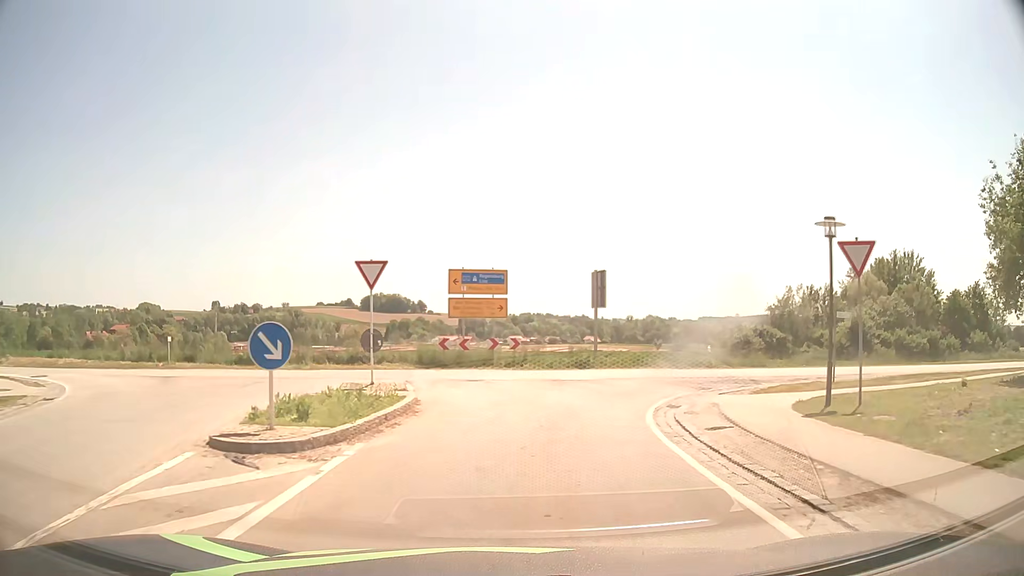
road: secondary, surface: asphalt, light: Day
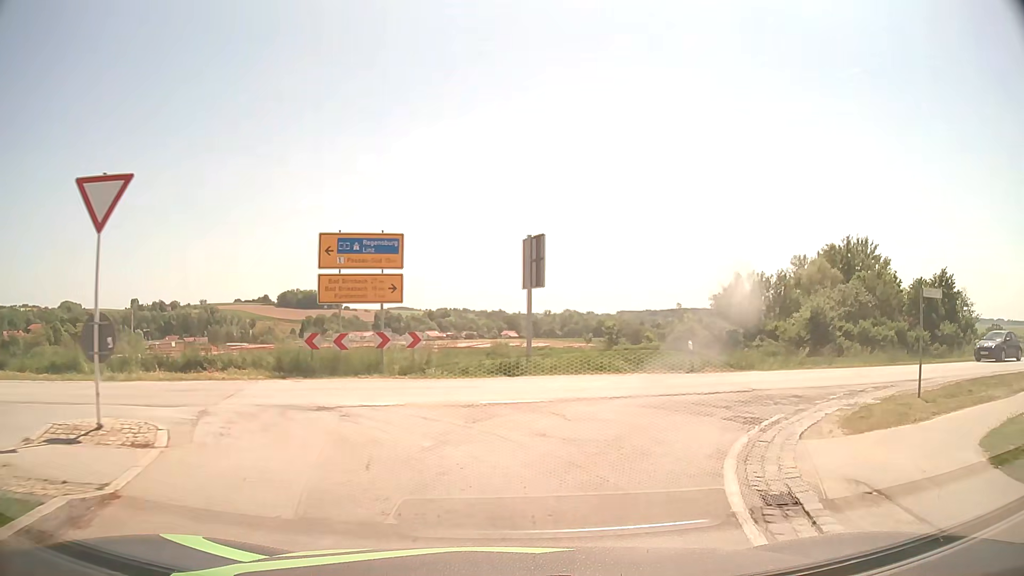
(+0.4, +8.9) m; +6°
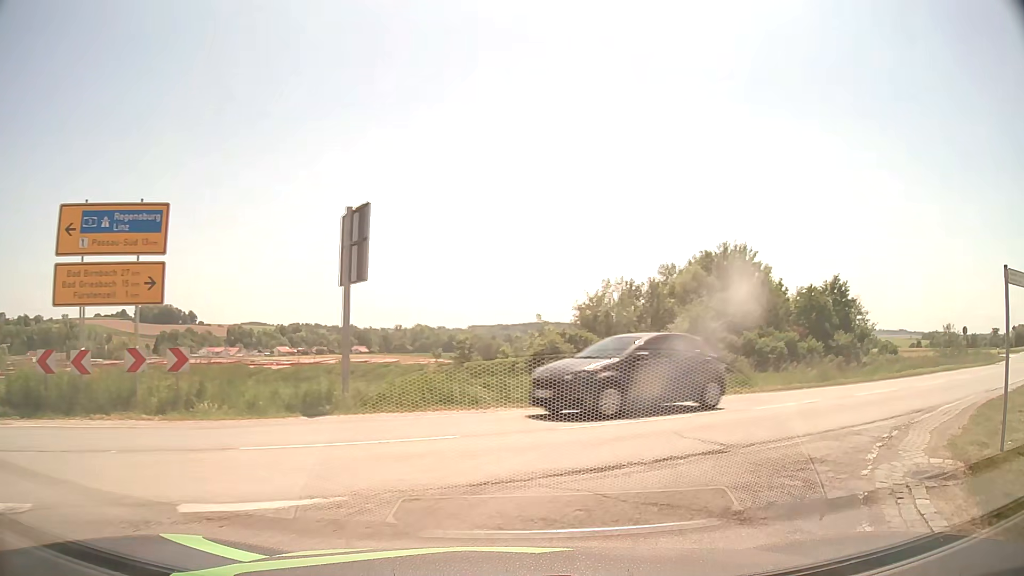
(+0.6, +6.7) m; +12°
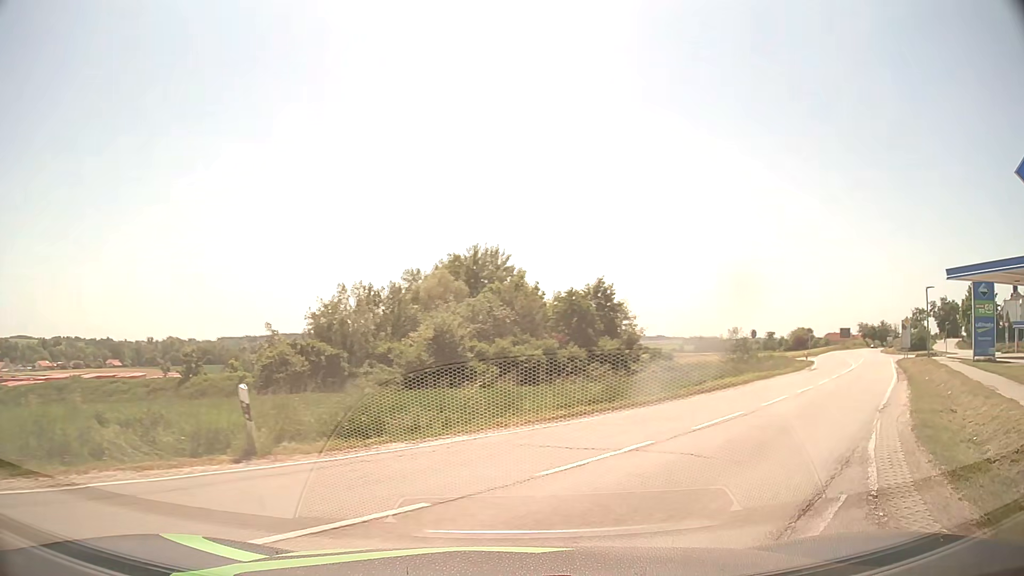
(+1.2, +6.1) m; +21°
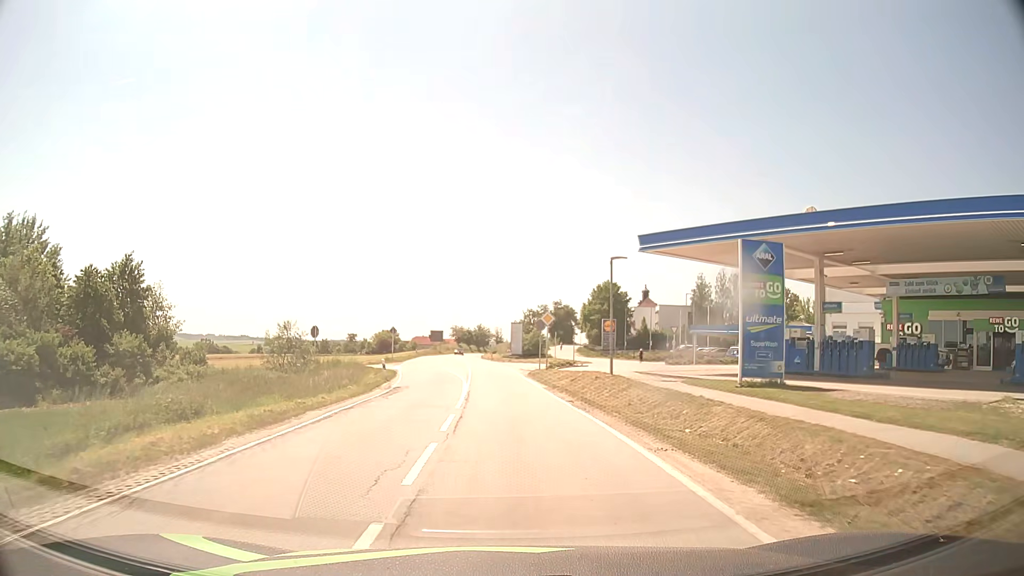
(+7.3, +16.2) m; +37°
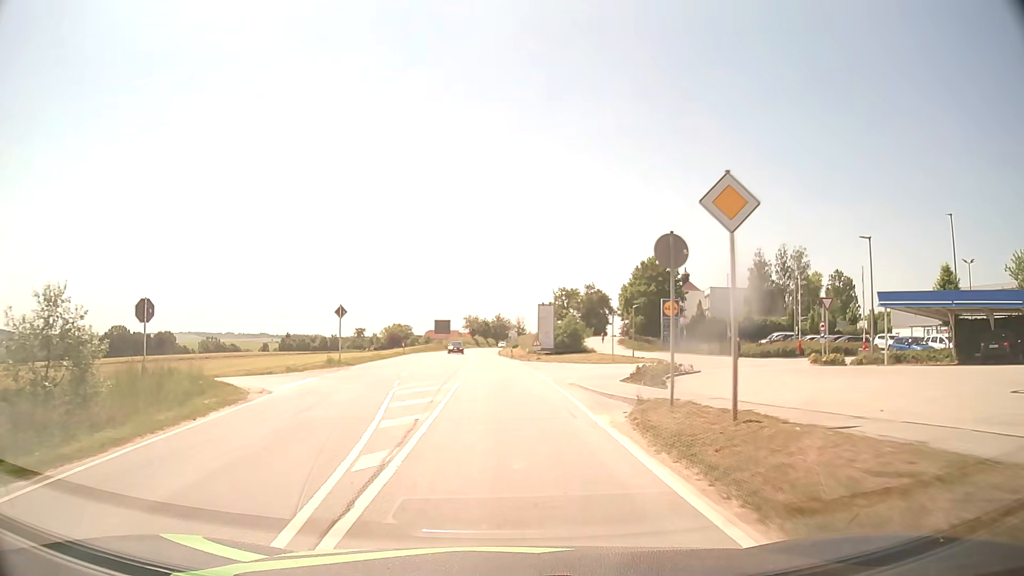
(-0.4, +28.3) m; -1°
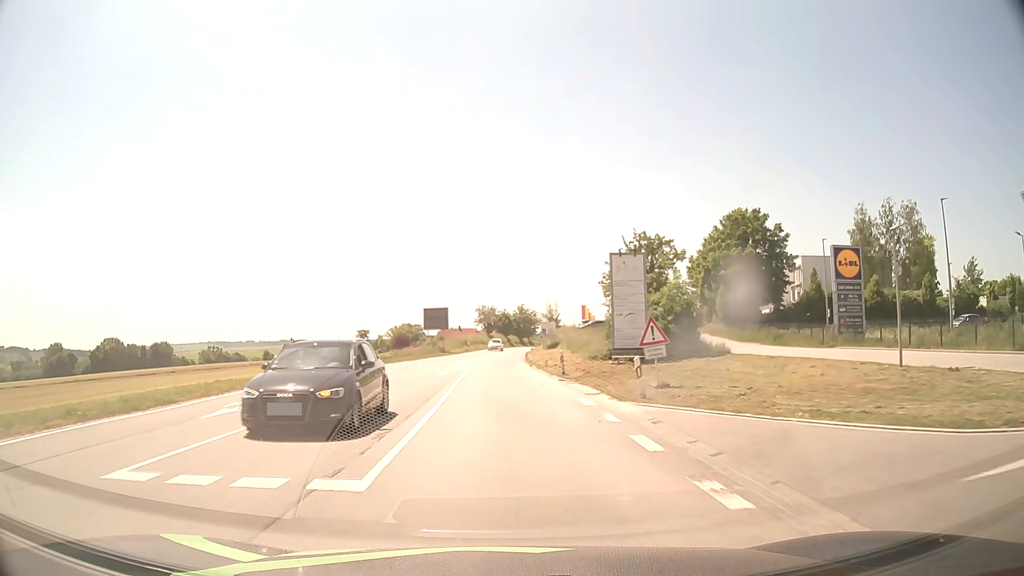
(-1.0, +38.0) m; -2°
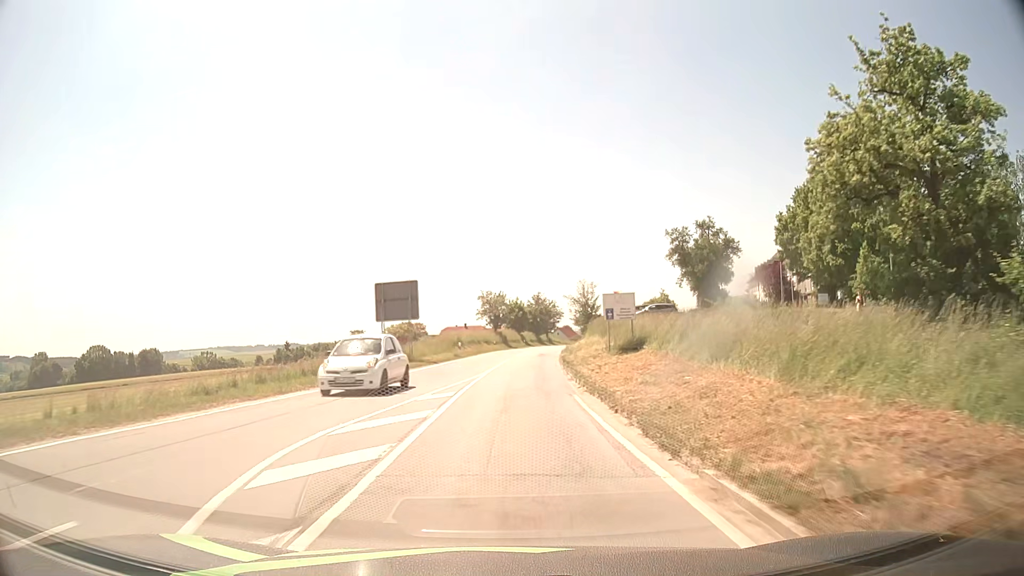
(-0.3, +30.4) m; -1°
